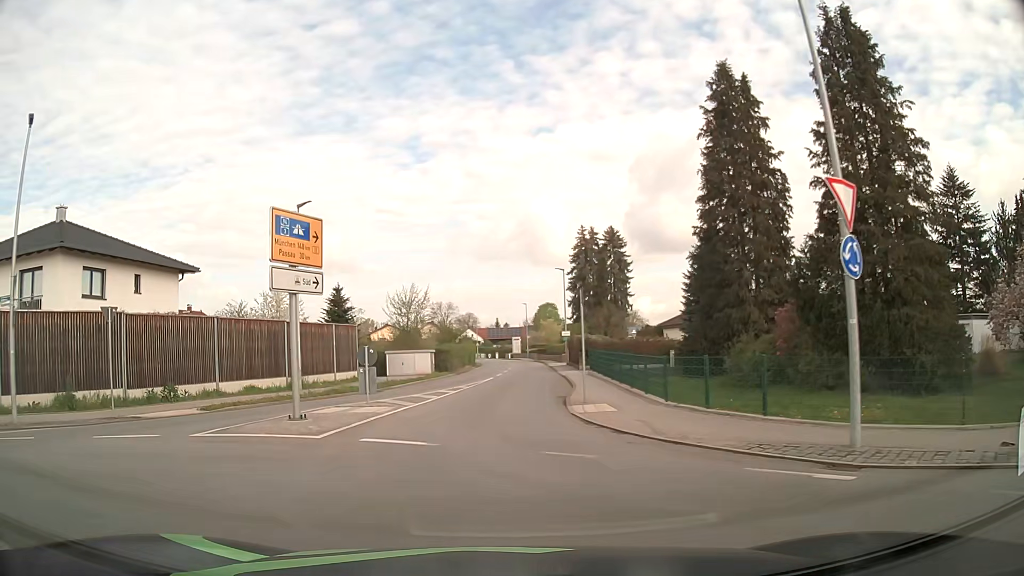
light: Day
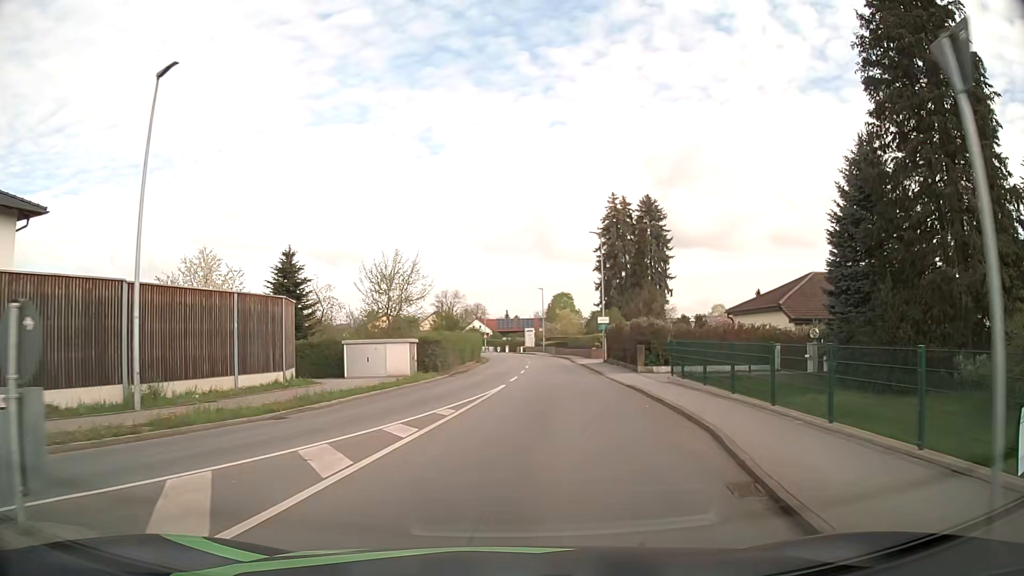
(-0.4, +15.1) m; -1°
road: secondary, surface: asphalt
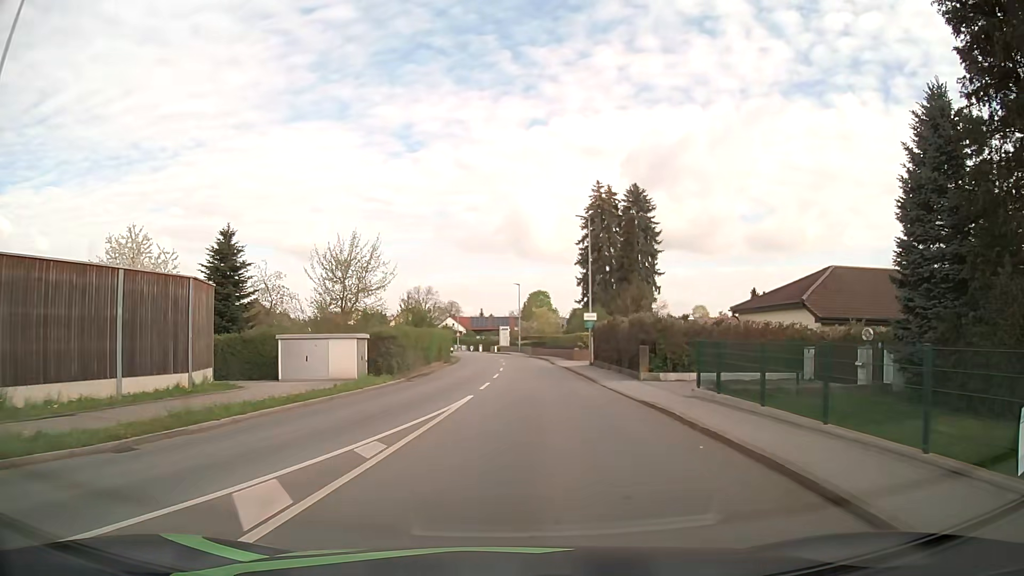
(+0.1, +5.6) m; +2°
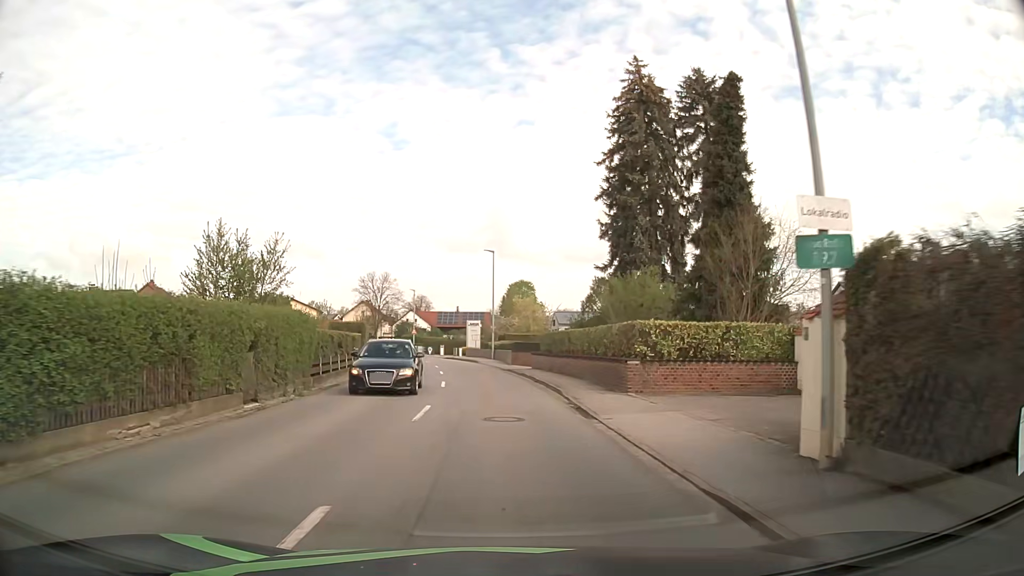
(+1.2, +30.1) m; +2°
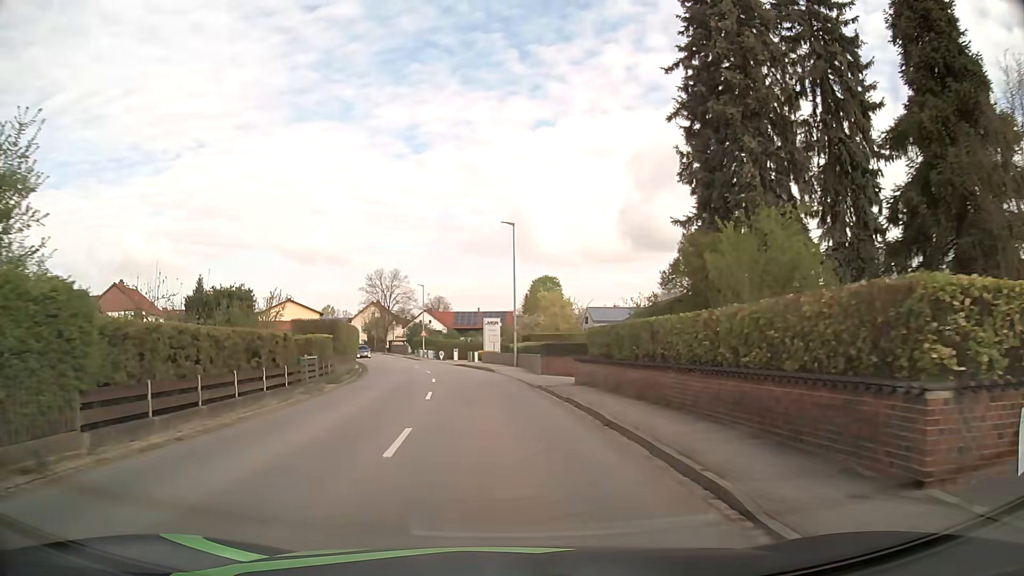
(-0.1, +12.7) m; -2°
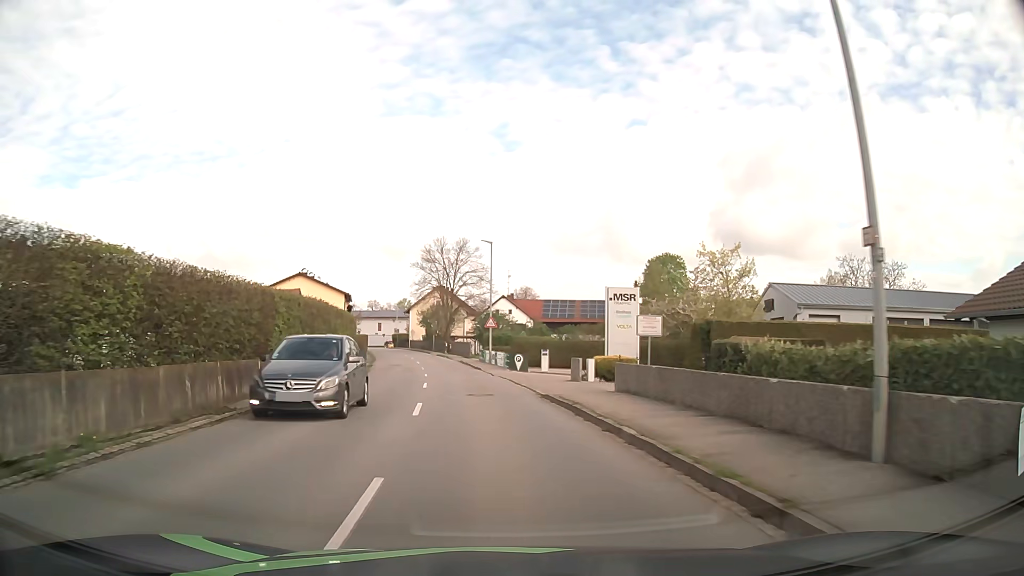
(-2.2, +31.8) m; -8°
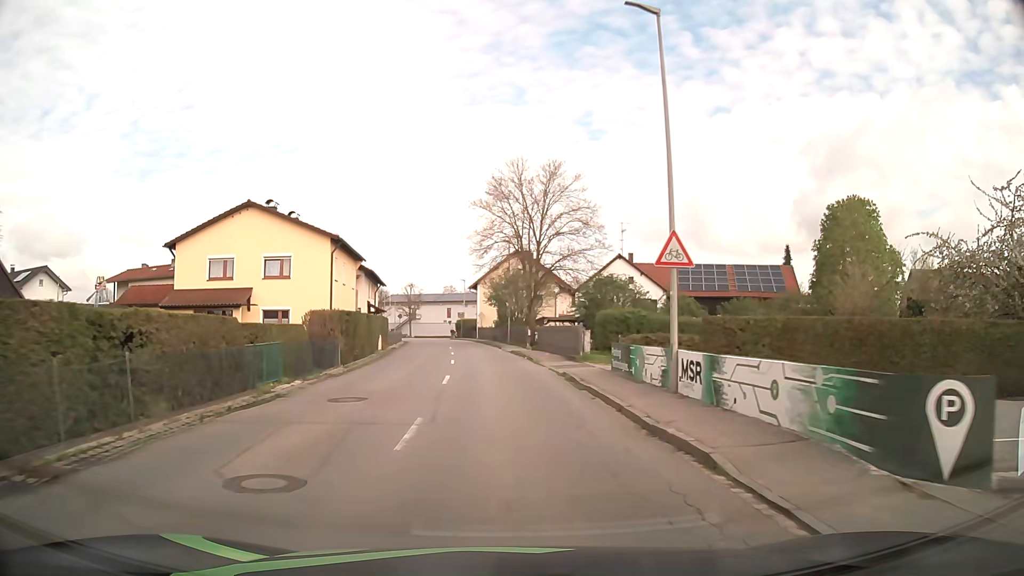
(-2.3, +32.6) m; -7°
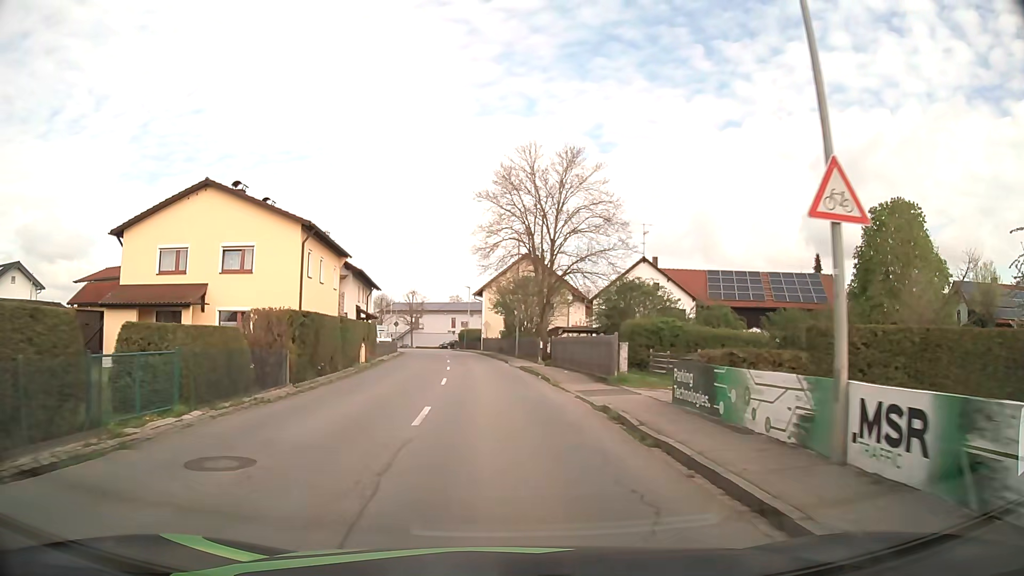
(-0.1, +6.7) m; 0°
(0, +10) (-1, +20) (-1, +30) (-2, +40) (-3, +50) (-4, +60) (-6, +70) (-10, +79) (-13, +88) (-18, +97) m
